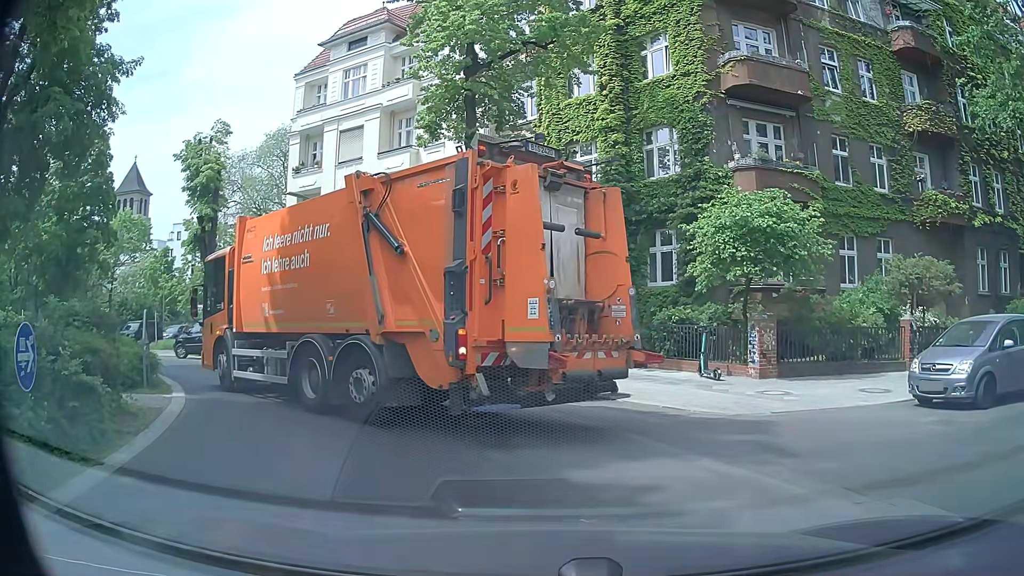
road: residential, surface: asphalt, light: Day
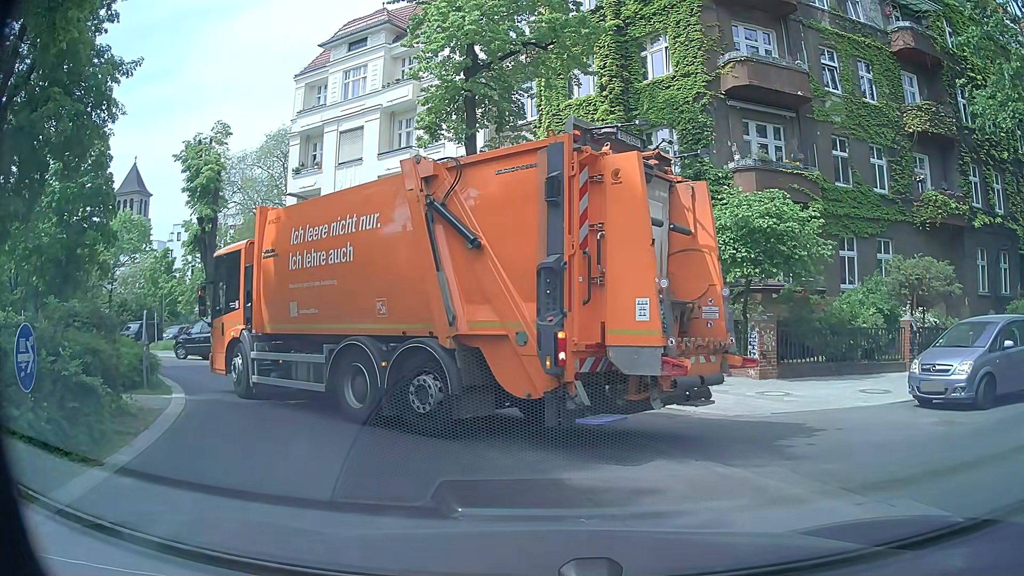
(0.0, +0.1) m; 0°
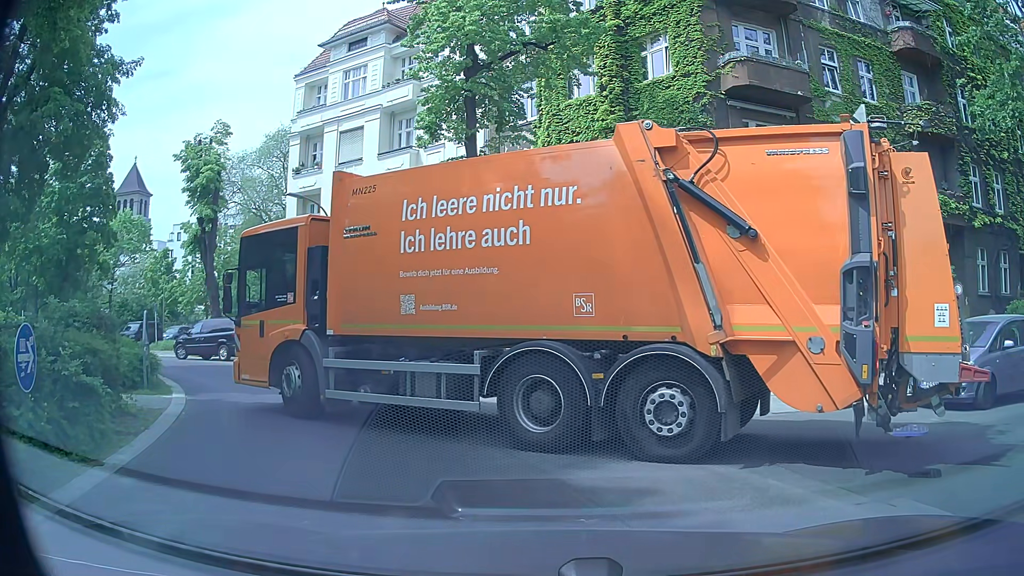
(0.0, 0.0) m; 0°
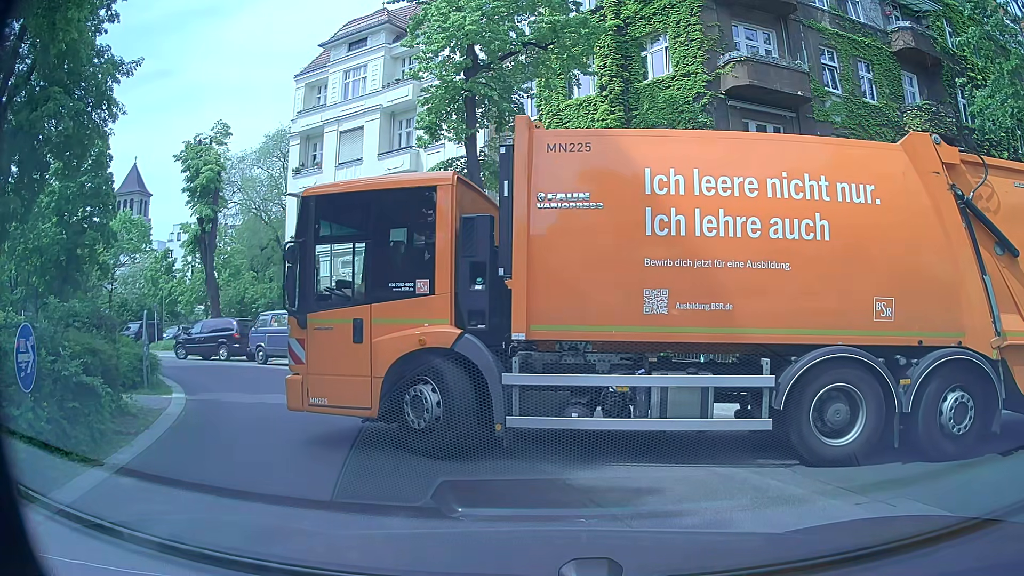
(0.0, 0.0) m; 0°
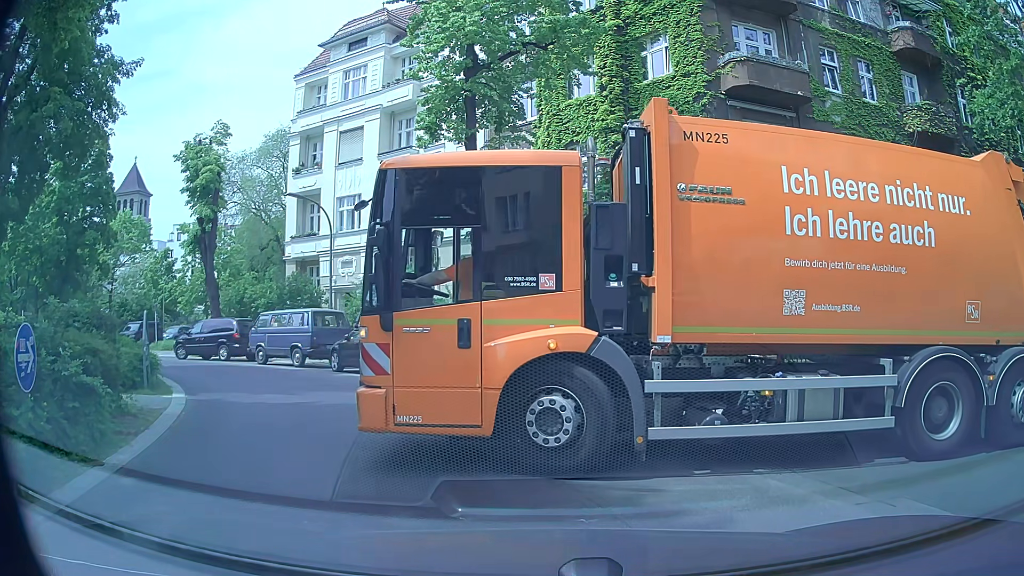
(0.0, 0.0) m; 0°
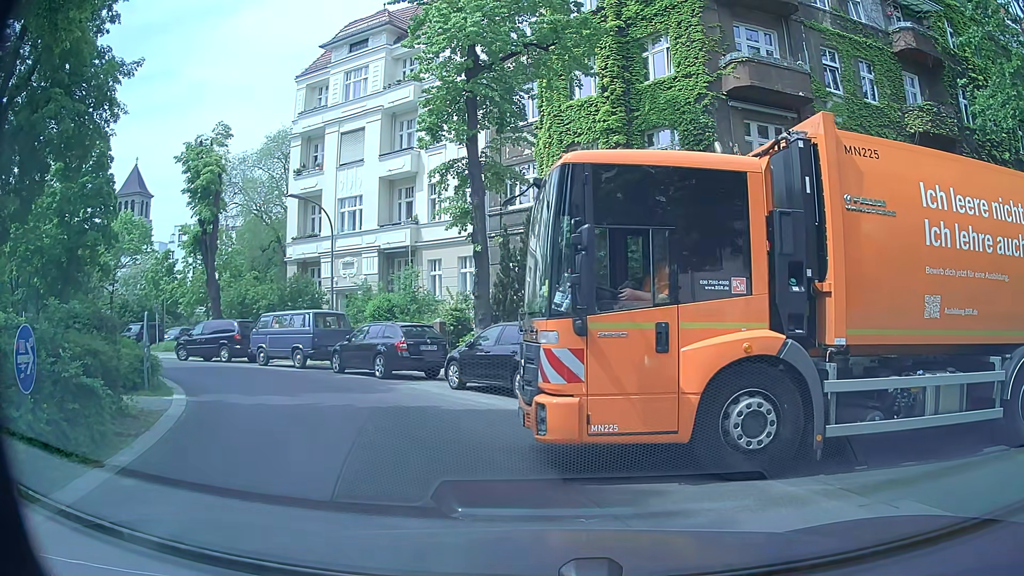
(0.0, 0.0) m; 0°
